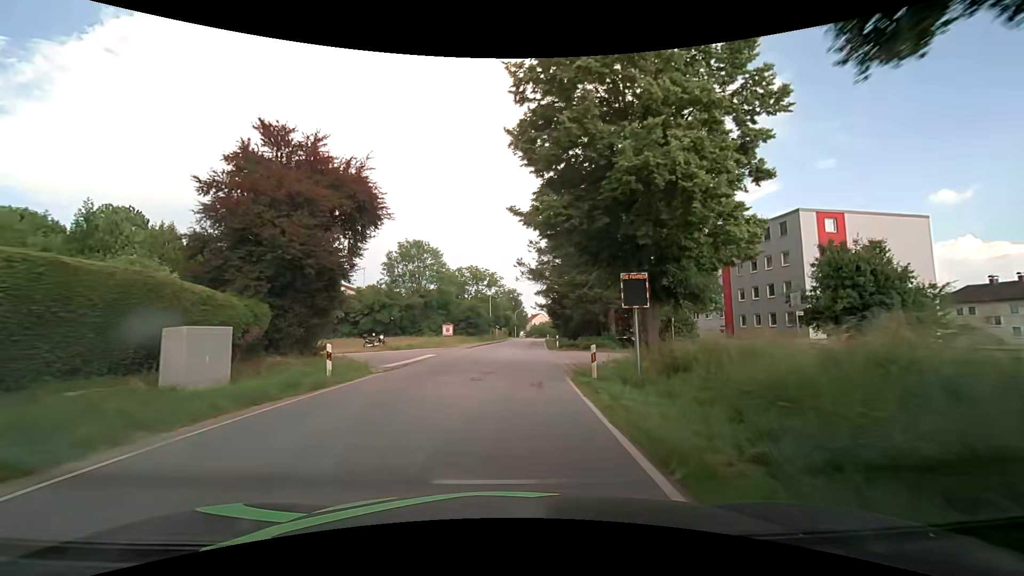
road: secondary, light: Day
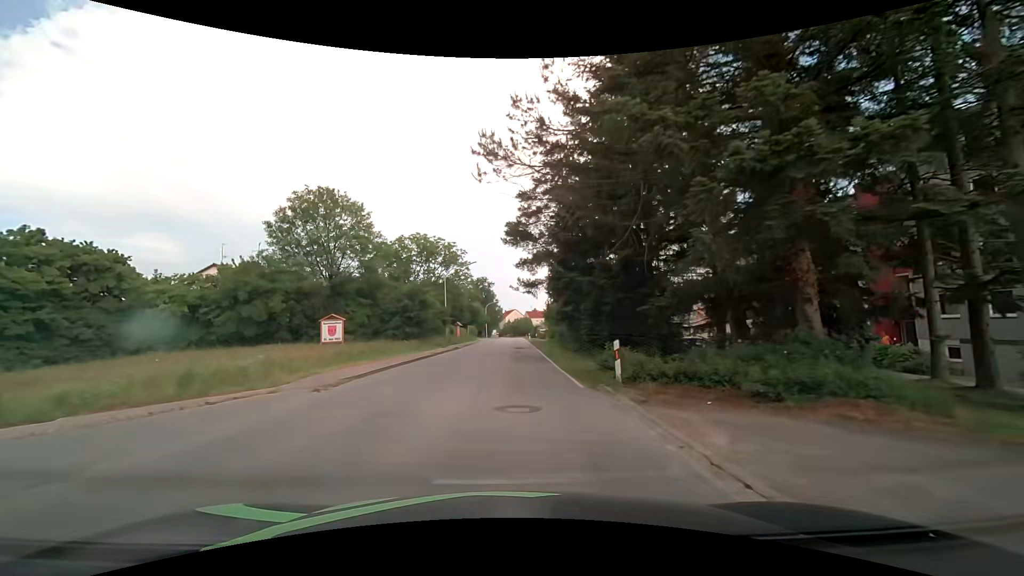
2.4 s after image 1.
(+1.0, +28.8) m; +4°
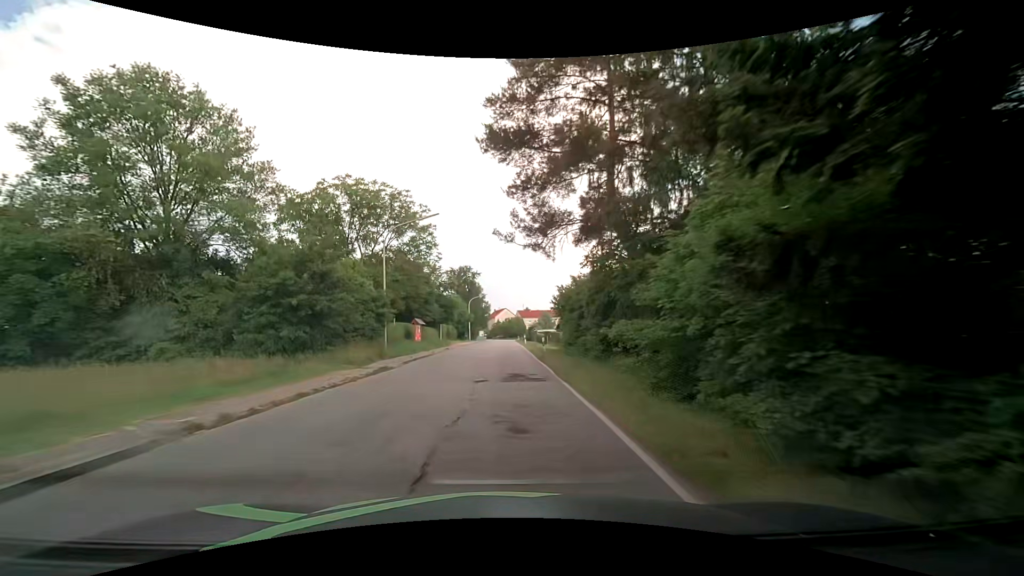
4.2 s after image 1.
(+0.3, +22.2) m; +1°
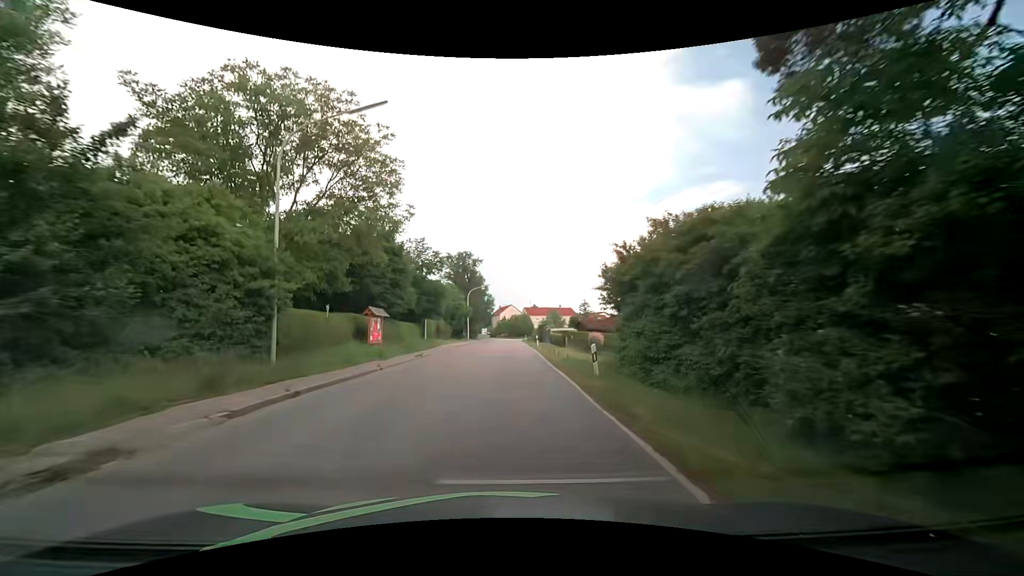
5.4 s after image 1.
(0.0, +14.9) m; 0°
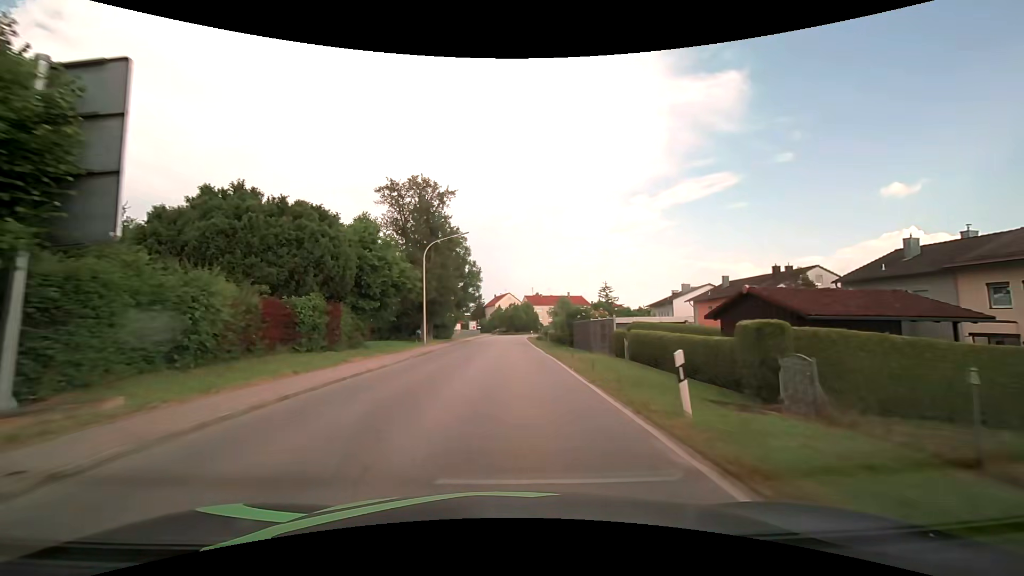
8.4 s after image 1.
(+0.1, +37.8) m; 0°
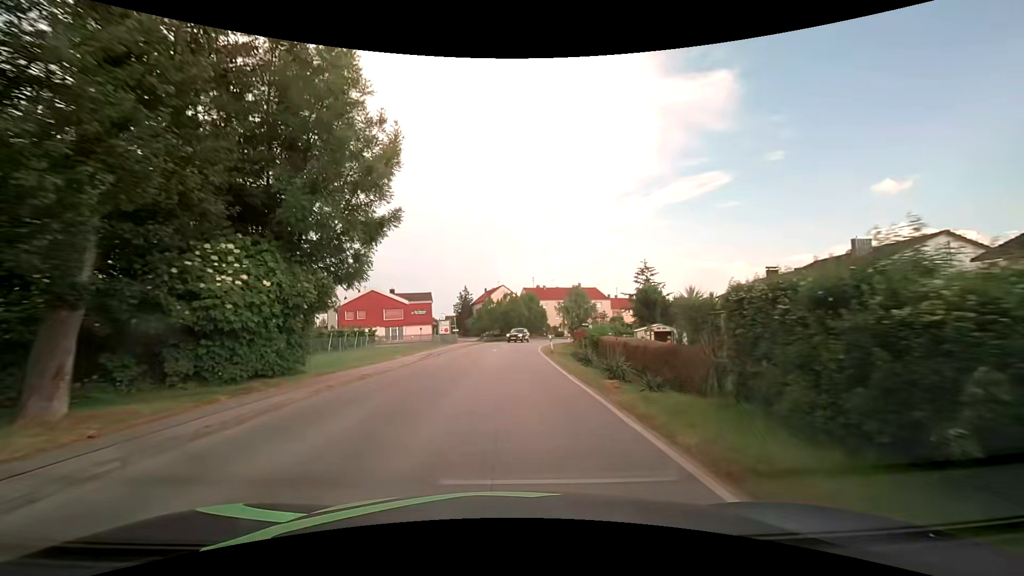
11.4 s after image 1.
(0.0, +38.1) m; +1°
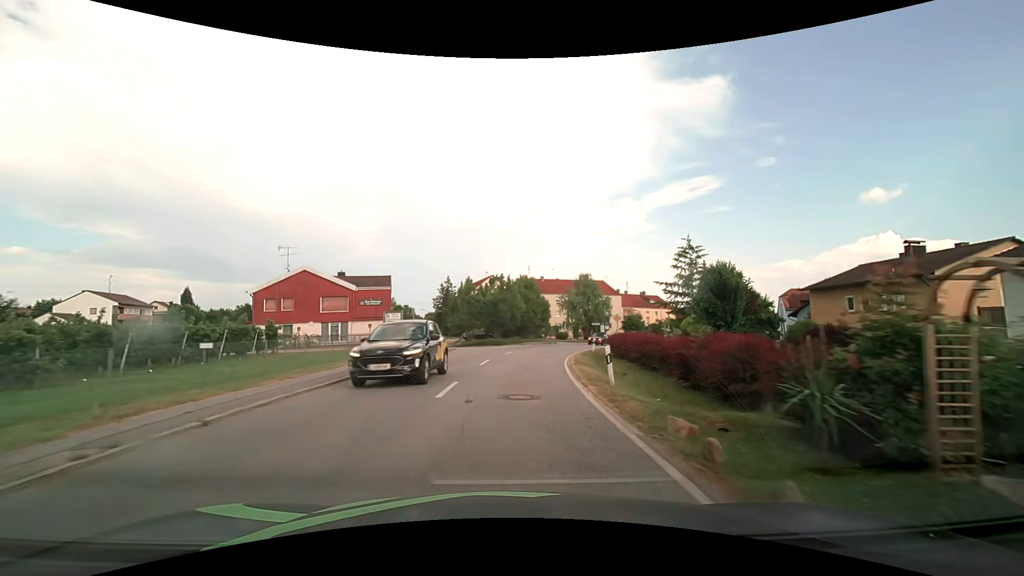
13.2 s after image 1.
(+0.1, +23.0) m; +1°
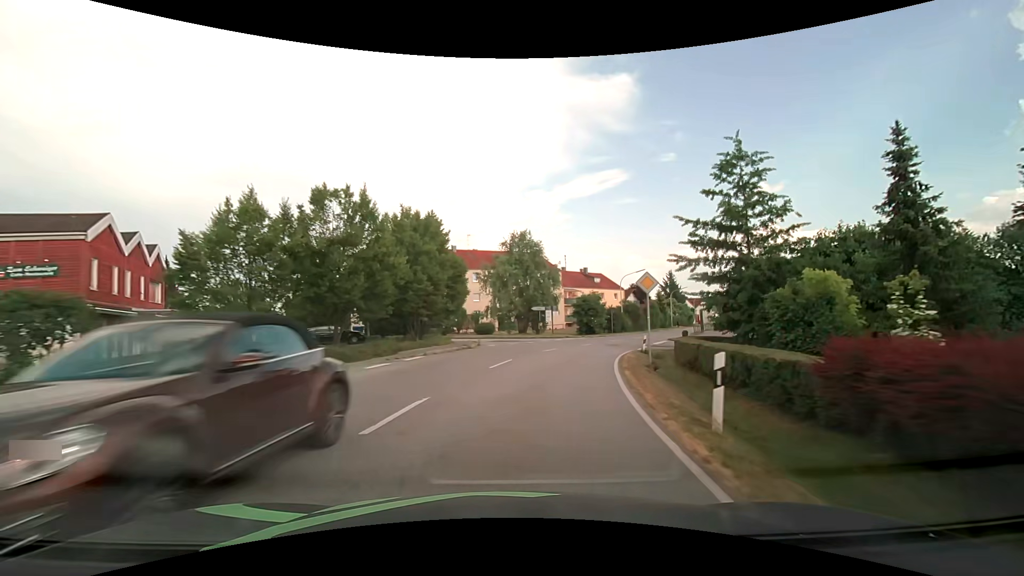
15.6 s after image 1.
(+2.2, +30.5) m; +10°
(0, +10) (+2, +20) (+5, +29) (+8, +39) (+13, +48) (+17, +57) (+22, +66) (+26, +75) (+31, +84) (+35, +92) m
